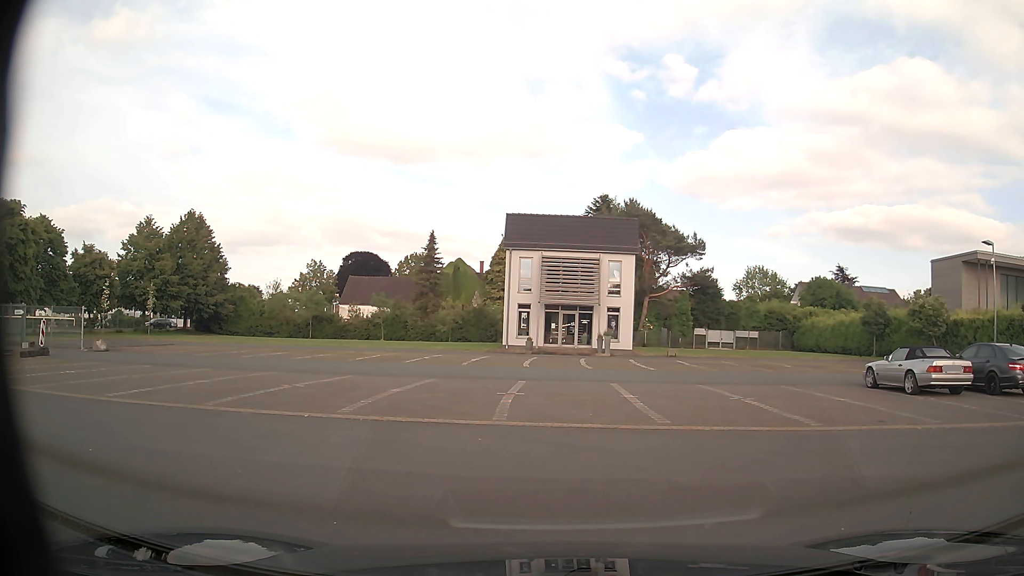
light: Day
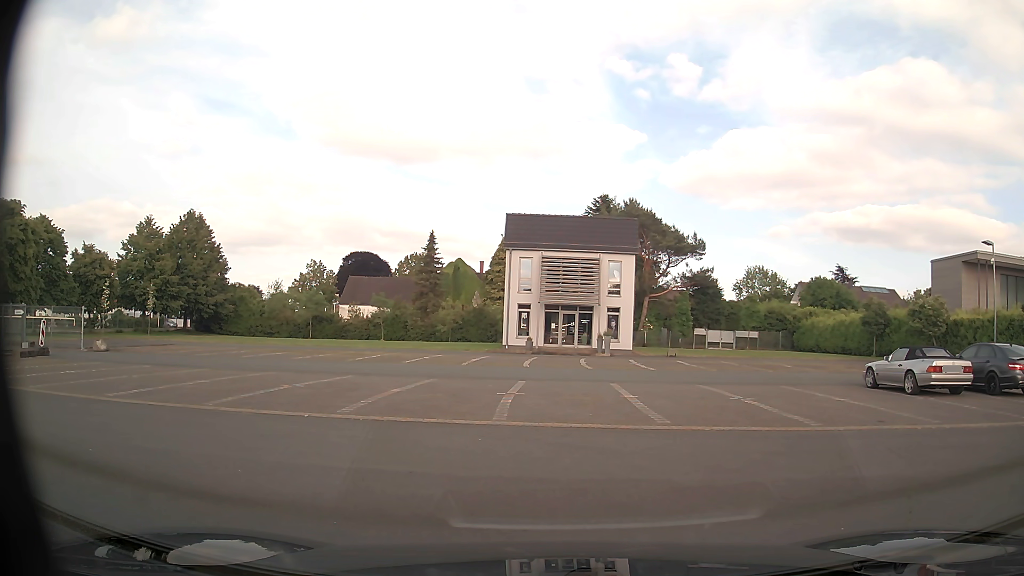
(0.0, 0.0) m; 0°
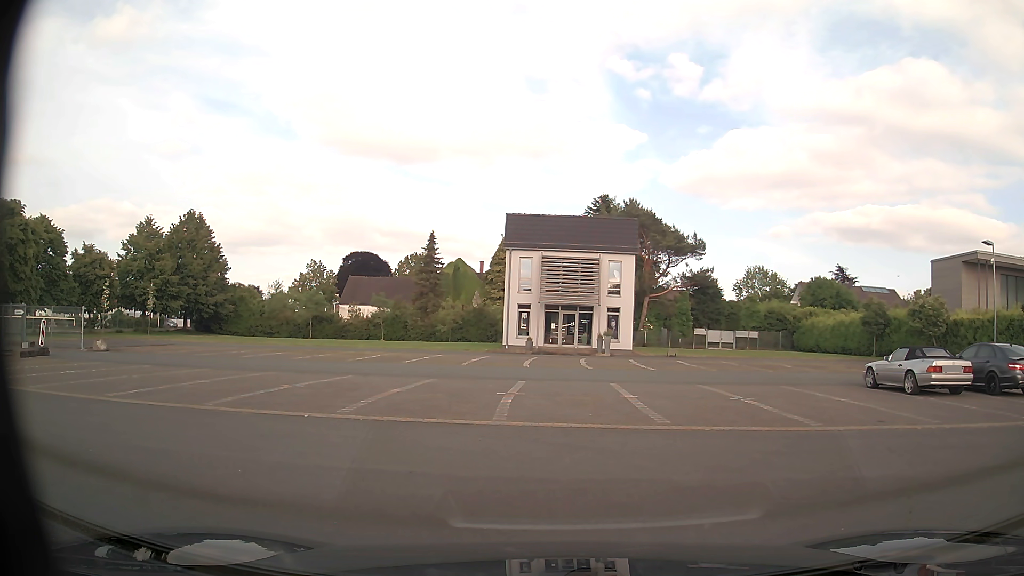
(0.0, 0.0) m; 0°
